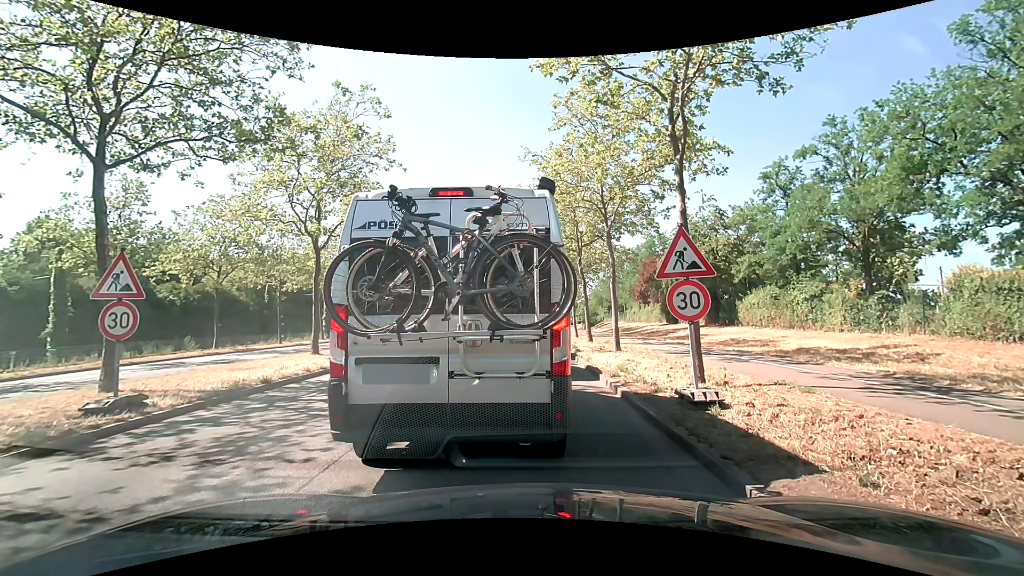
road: primary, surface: asphalt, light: Day
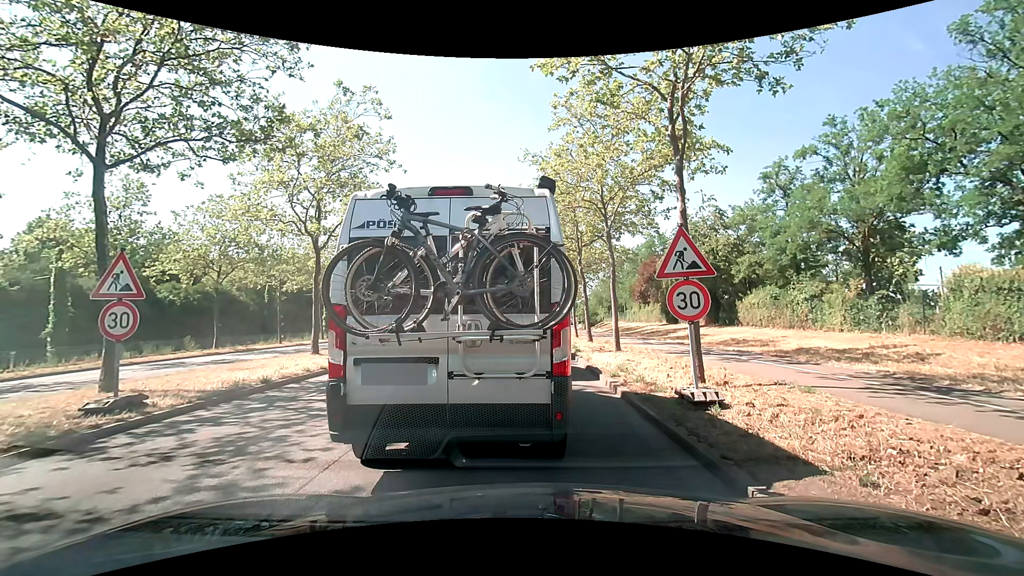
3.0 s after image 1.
(0.0, 0.0) m; 0°
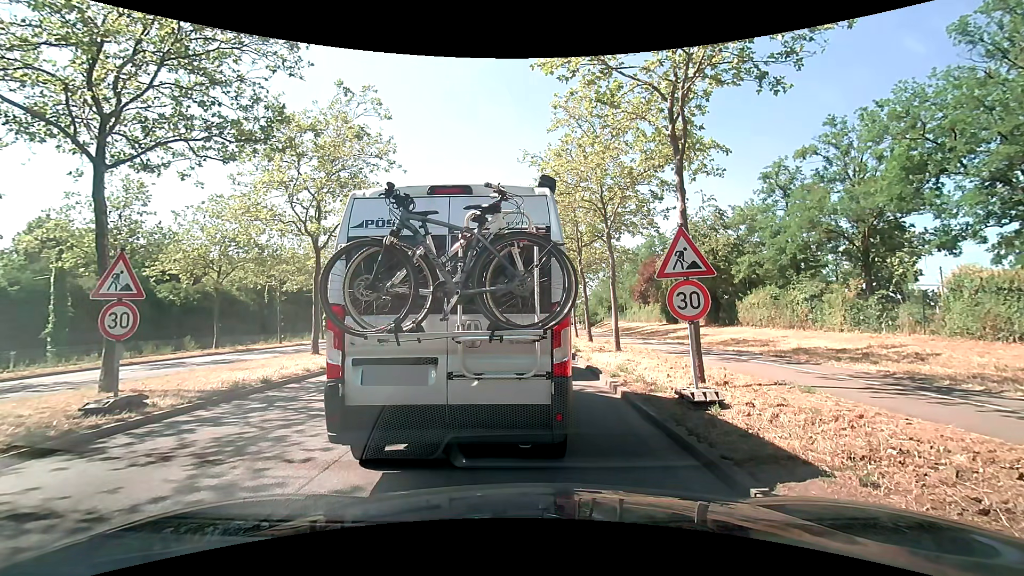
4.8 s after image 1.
(0.0, 0.0) m; 0°
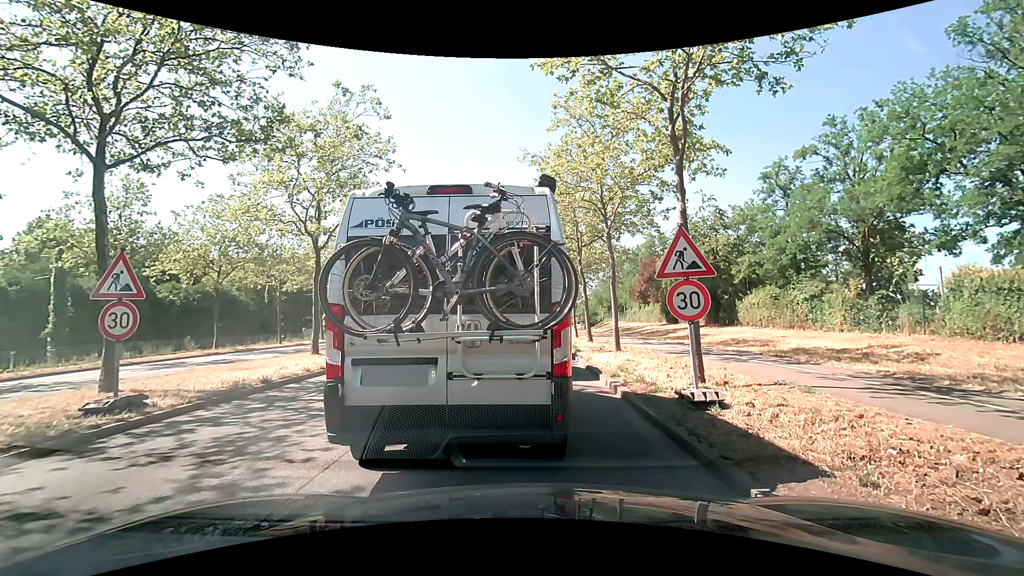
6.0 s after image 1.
(0.0, 0.0) m; 0°
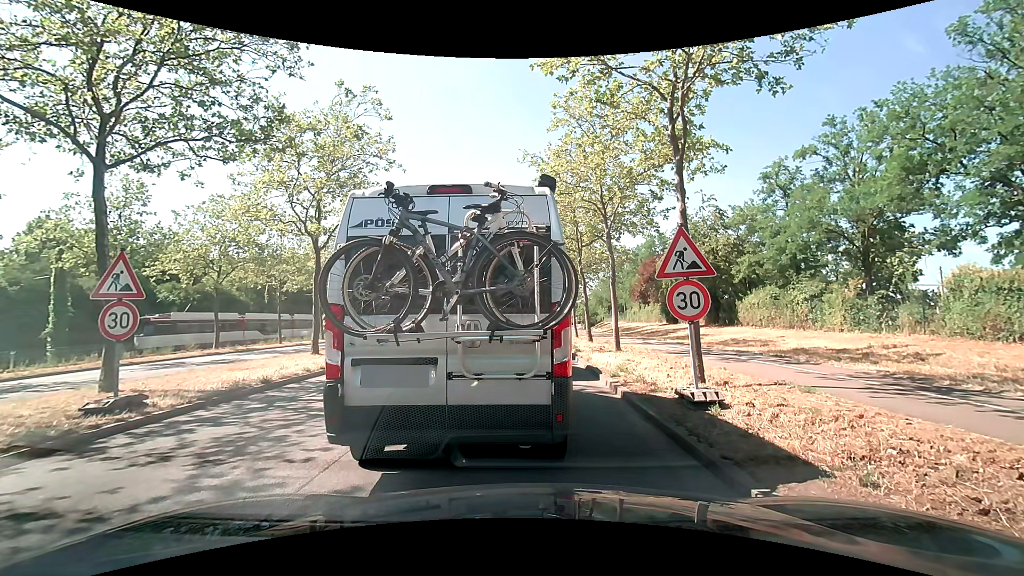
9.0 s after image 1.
(0.0, 0.0) m; 0°
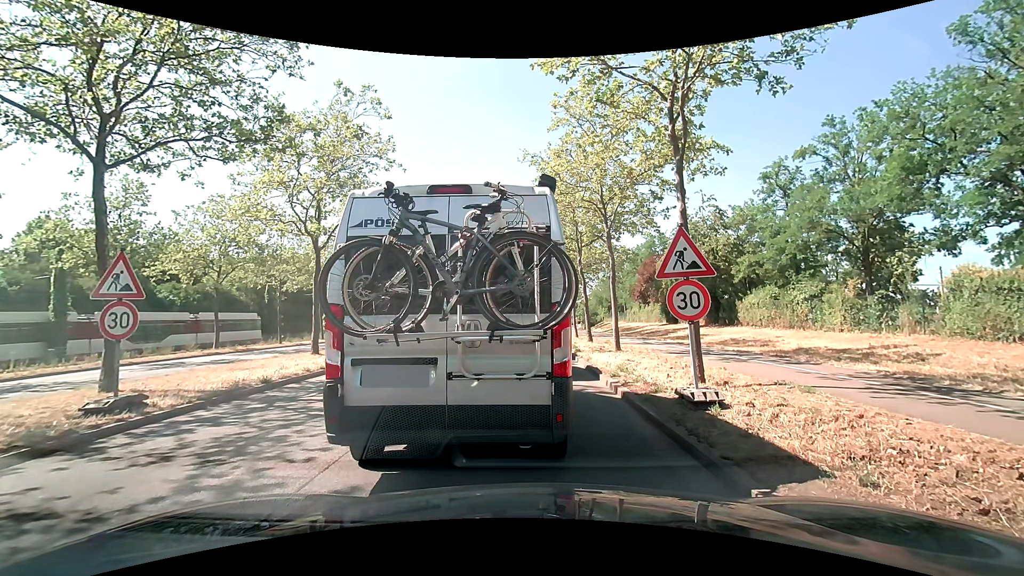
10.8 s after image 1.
(0.0, 0.0) m; 0°
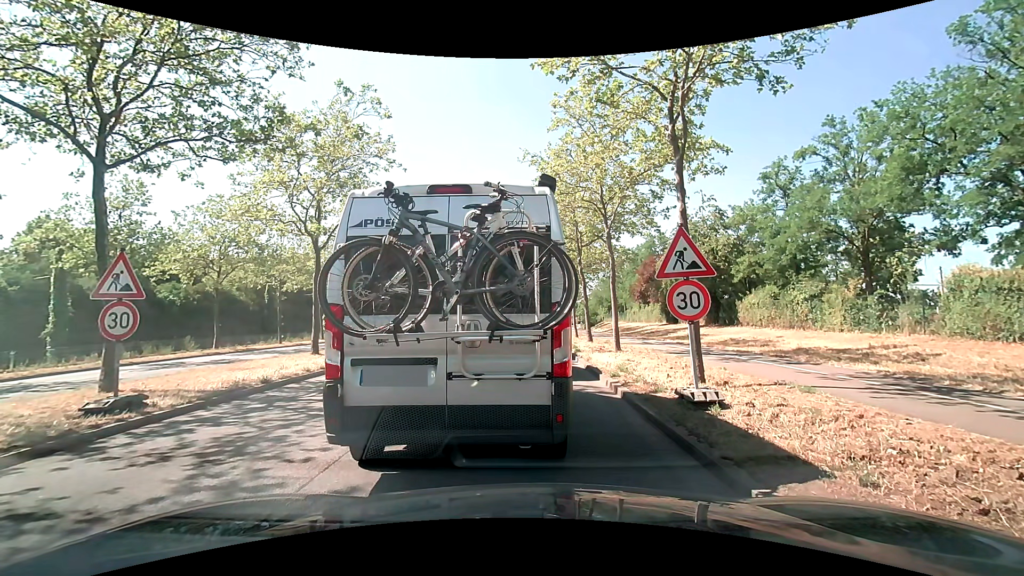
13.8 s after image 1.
(0.0, 0.0) m; 0°
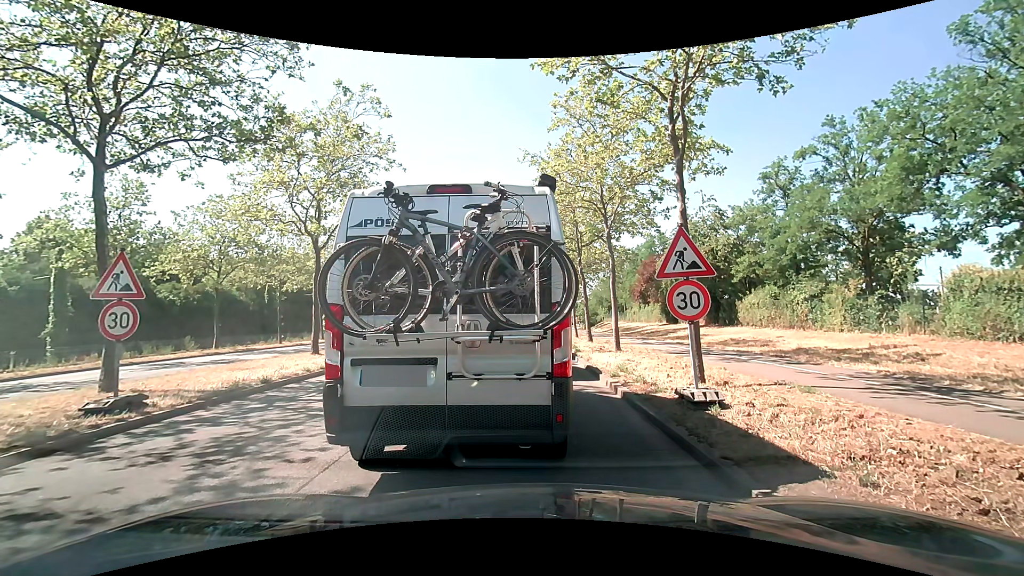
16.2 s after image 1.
(0.0, 0.0) m; 0°
